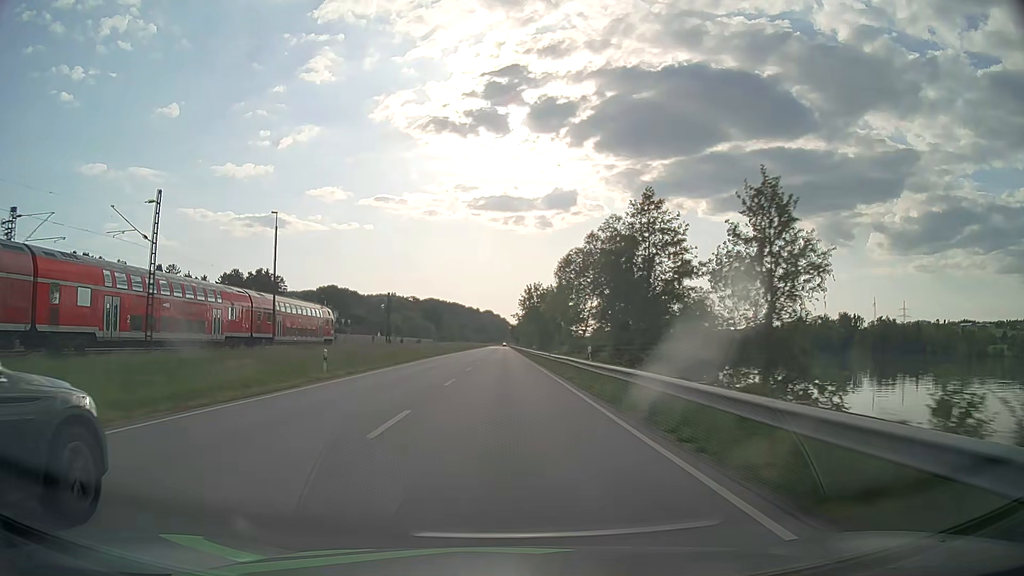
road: primary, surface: asphalt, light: Day
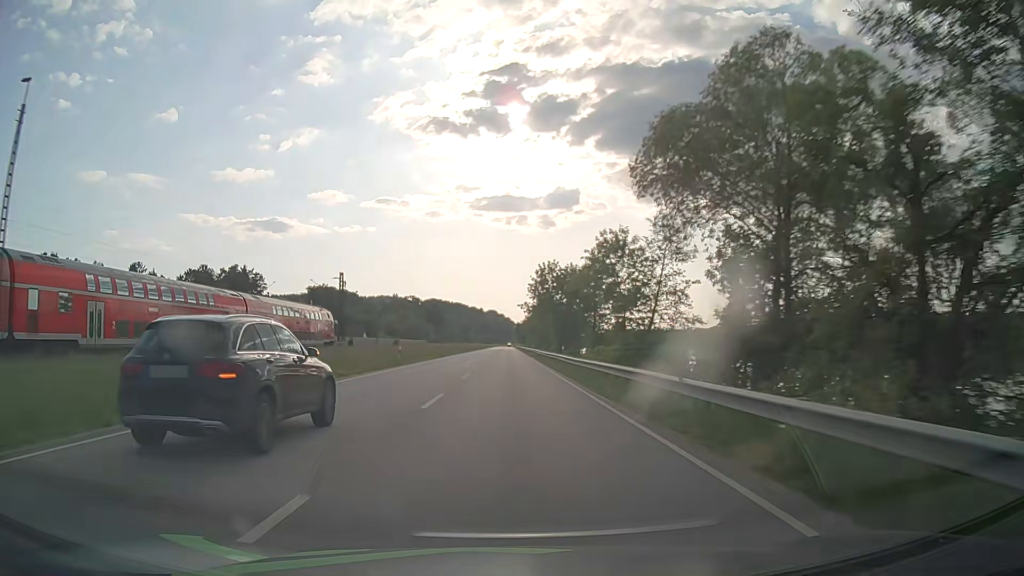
(-0.1, +31.6) m; 0°
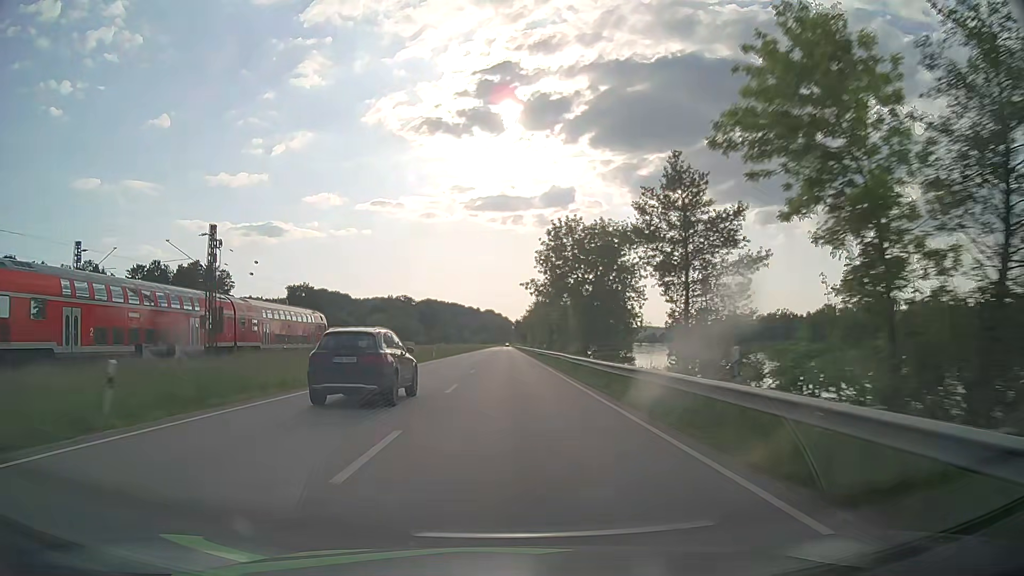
(0.0, +31.6) m; 0°
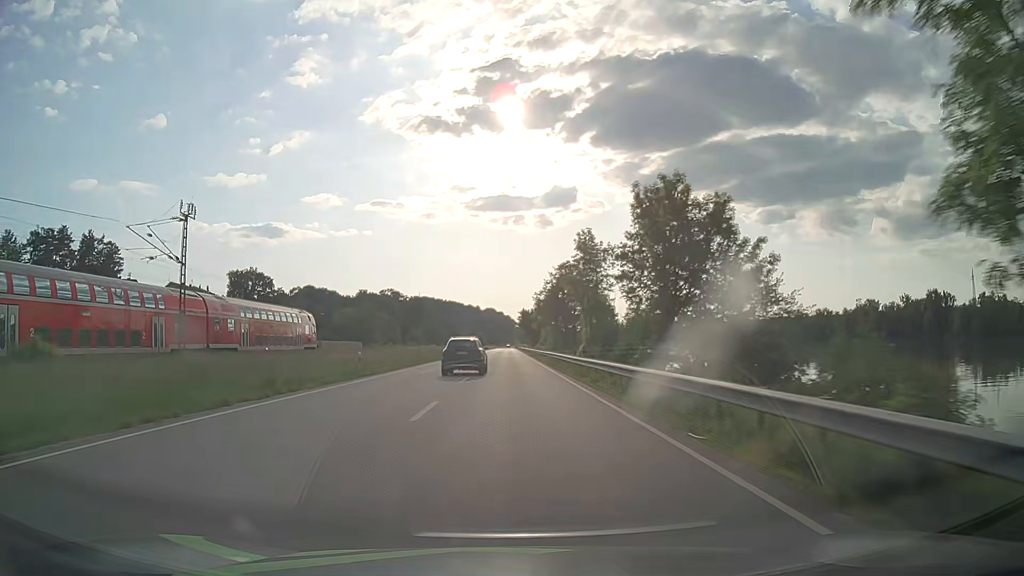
(-0.1, +79.0) m; 0°
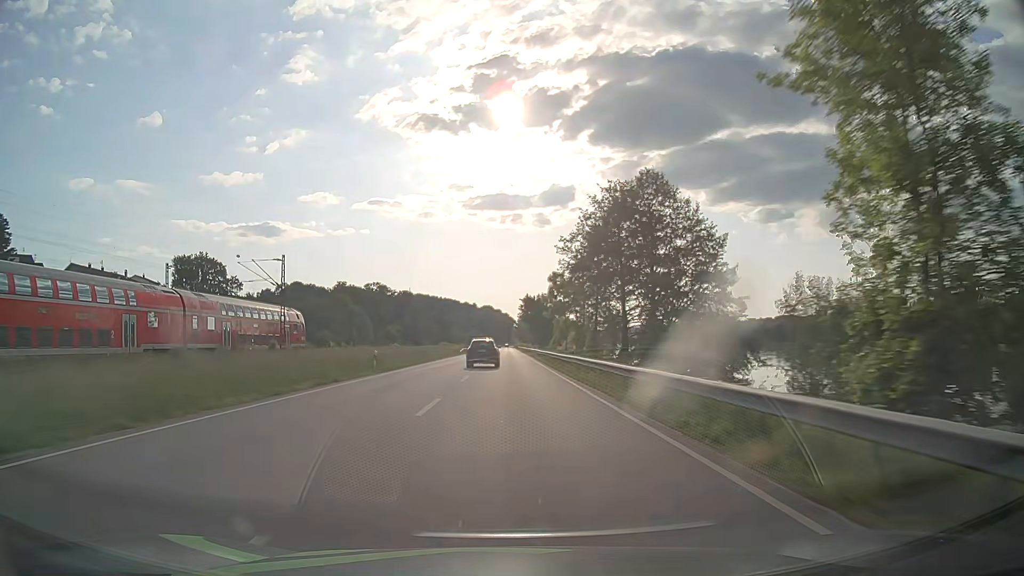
(+0.2, +47.4) m; 0°
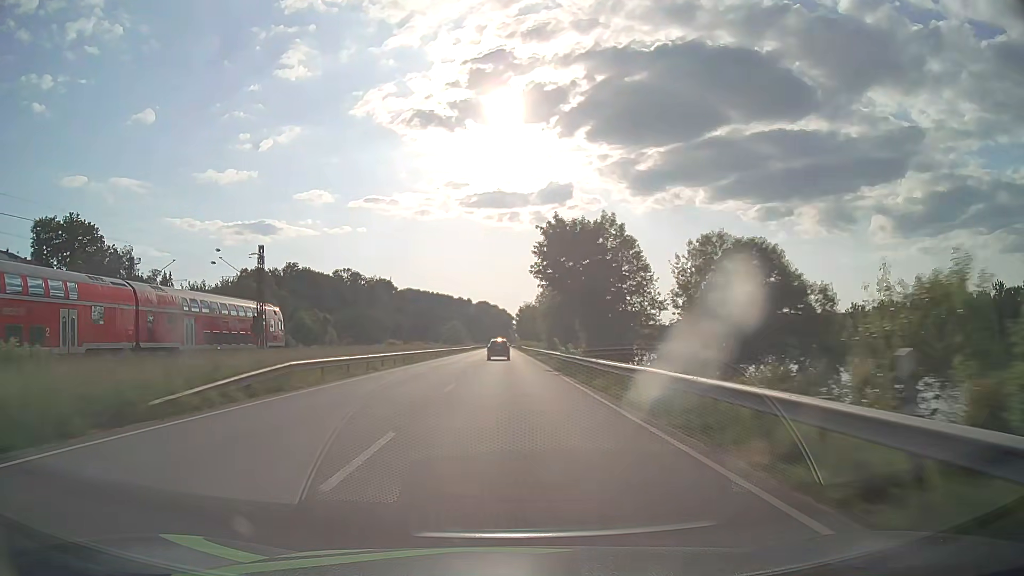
(+0.1, +79.0) m; 0°
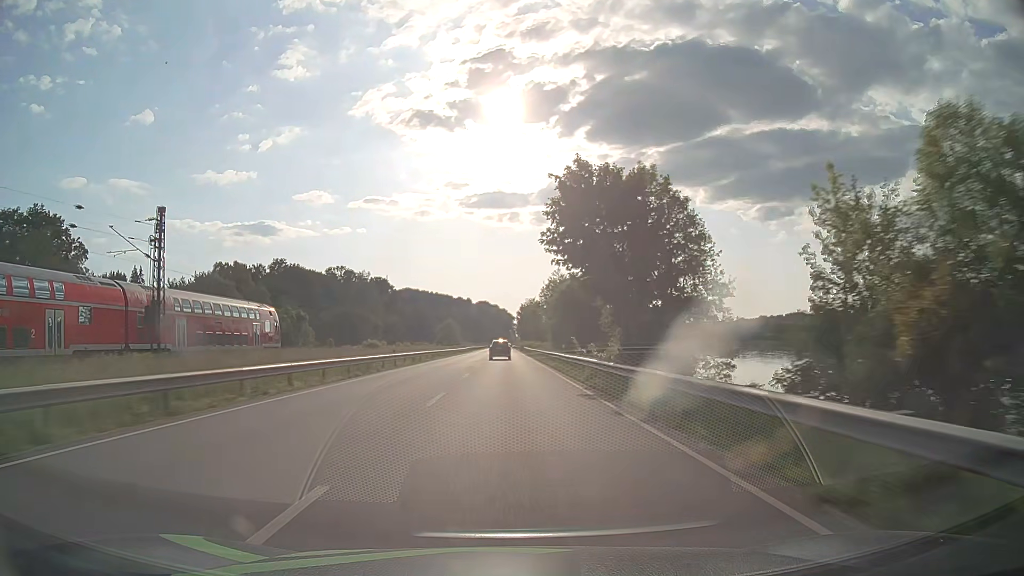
(0.0, +15.8) m; 0°
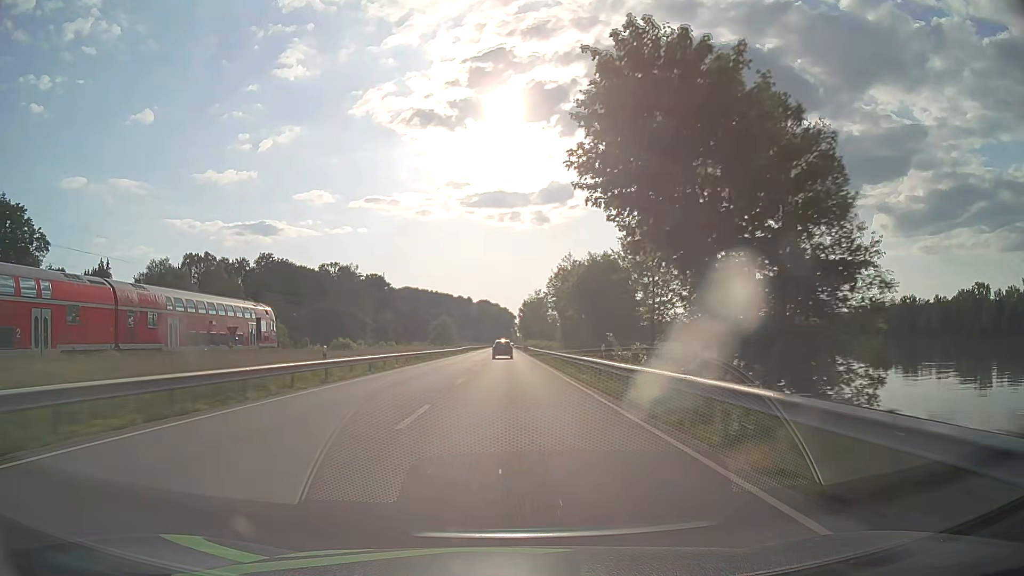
(0.0, +15.8) m; 0°
(0, +10) (0, +20) (0, +30) (0, +40) (0, +50) (0, +60) (0, +70) (0, +80) (0, +90) (0, +100) m
